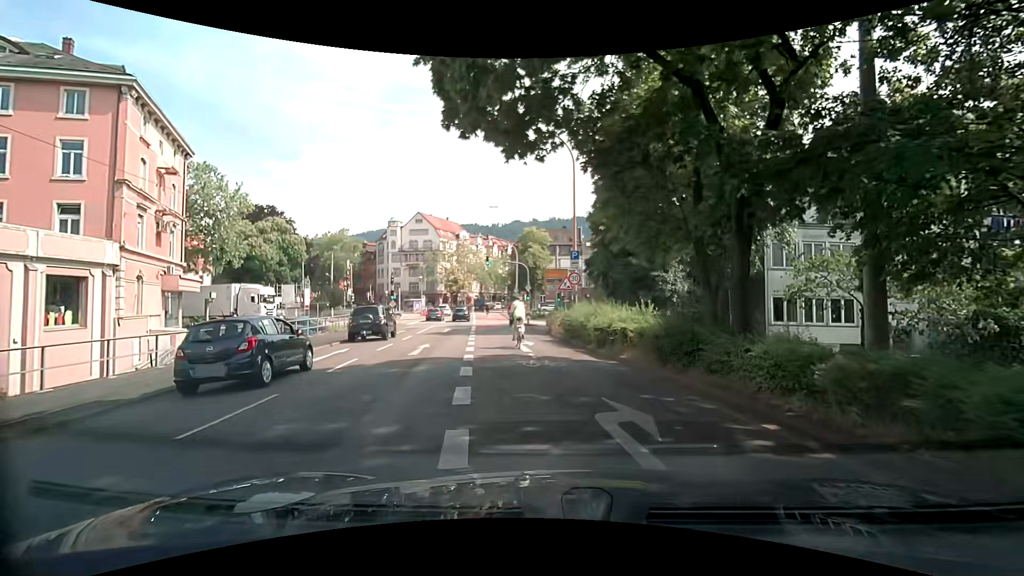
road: primary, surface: asphalt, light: Day
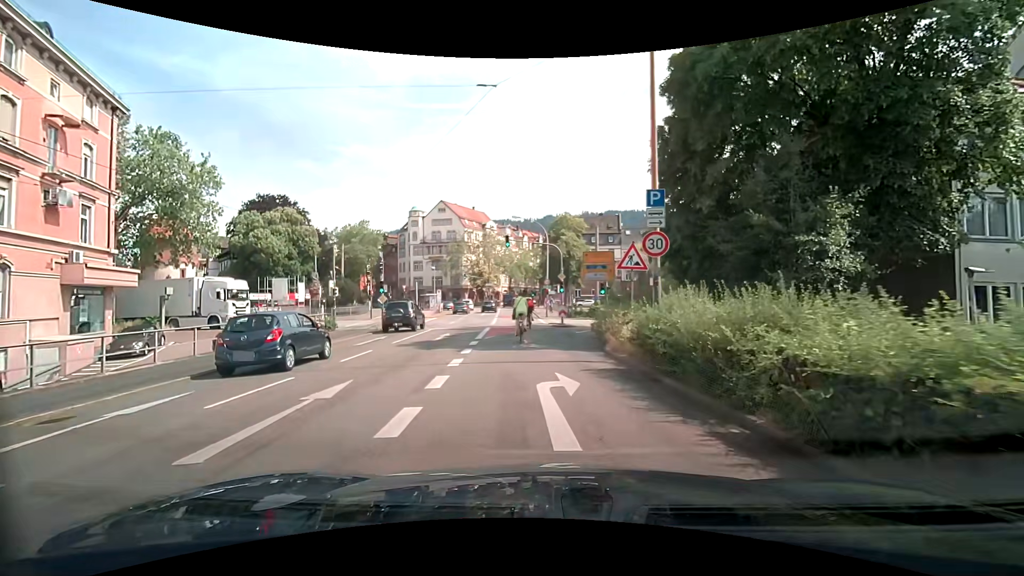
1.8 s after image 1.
(-0.3, +10.8) m; -4°
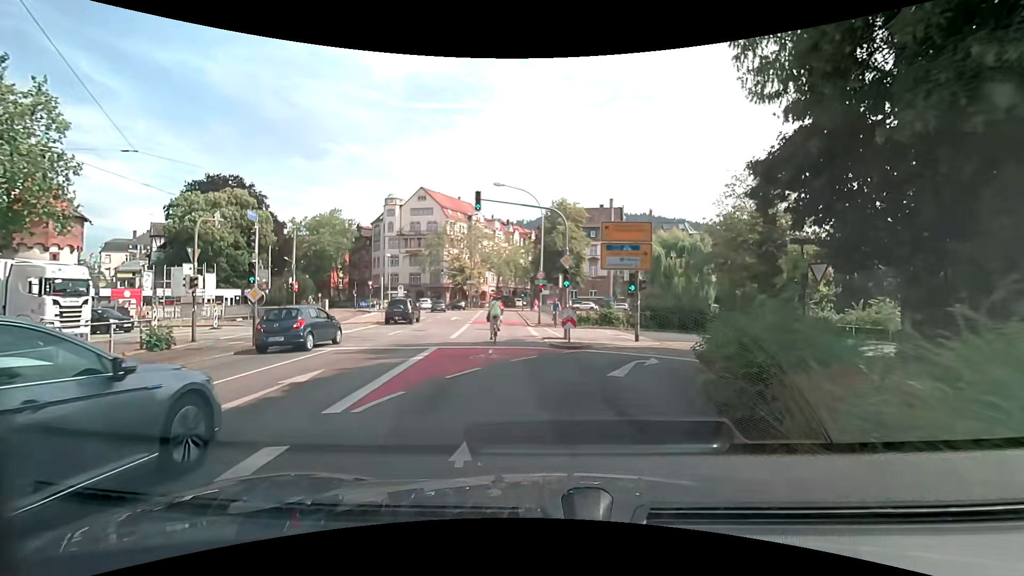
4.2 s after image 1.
(-0.1, +13.6) m; 0°
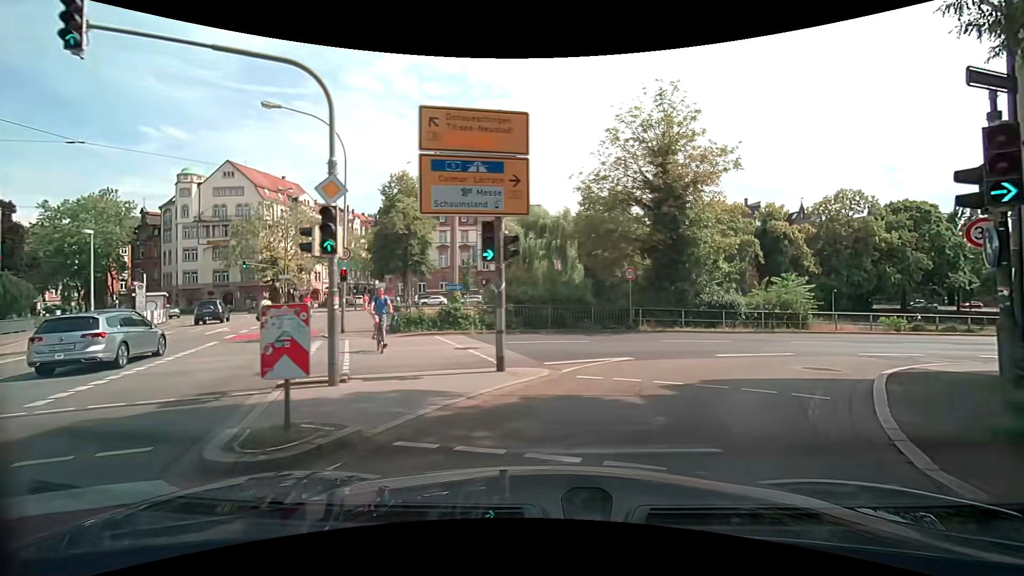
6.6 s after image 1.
(+1.4, +12.1) m; +16°
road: primary_link
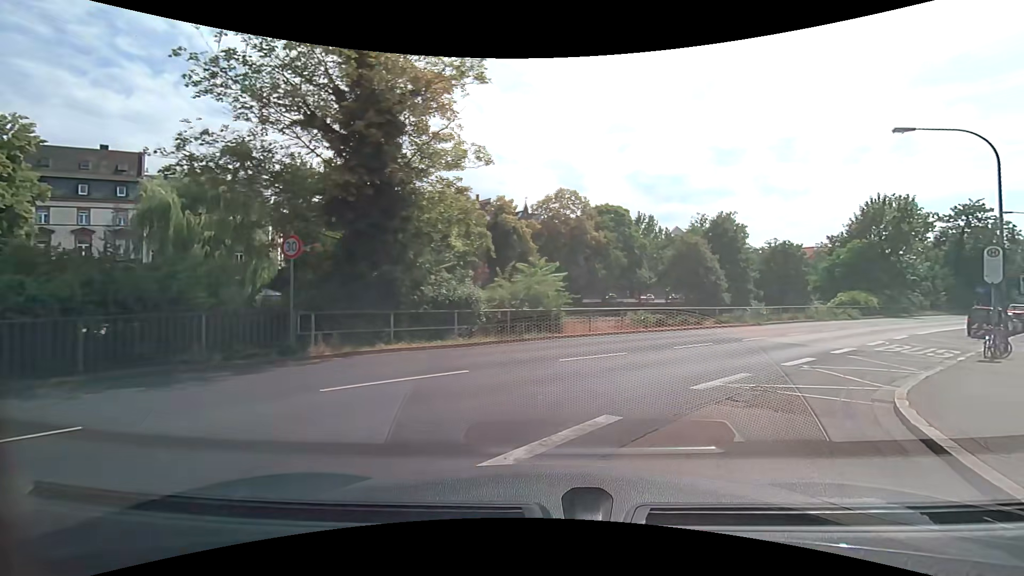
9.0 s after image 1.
(+2.3, +11.1) m; +24°
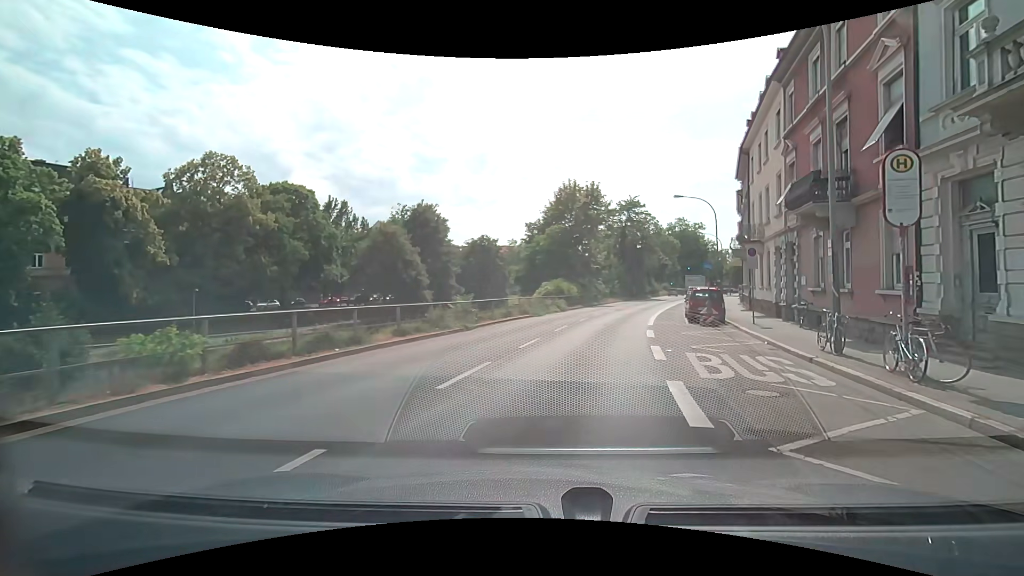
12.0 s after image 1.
(+5.5, +14.4) m; +36°
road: primary
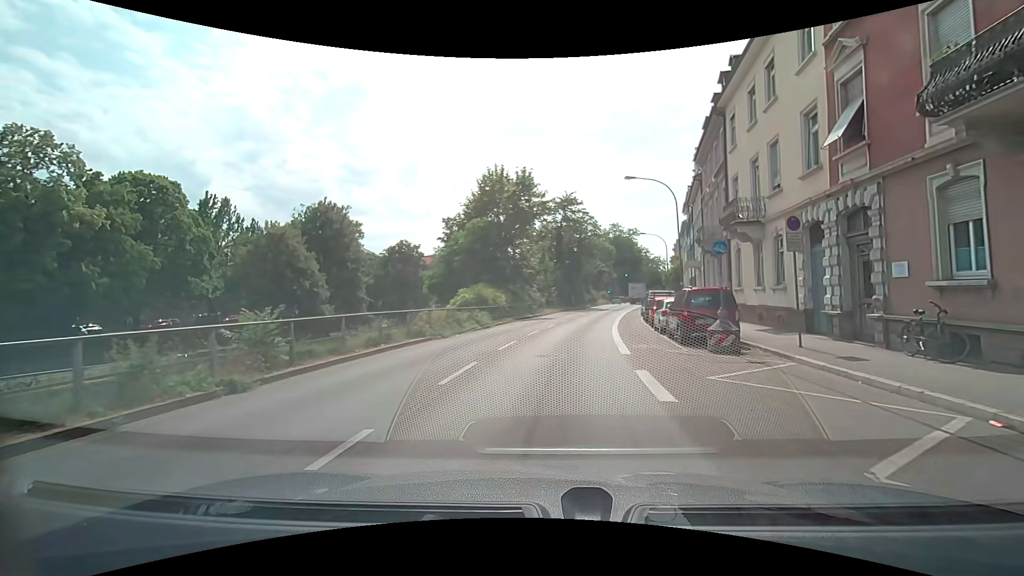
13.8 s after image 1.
(+0.8, +10.8) m; +9°
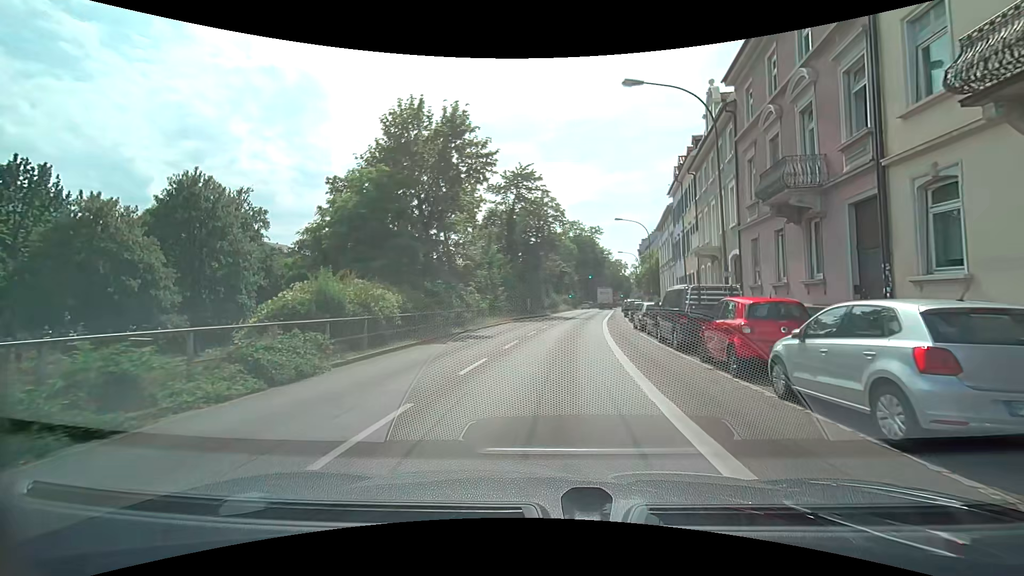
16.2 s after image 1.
(+0.8, +16.3) m; +5°
